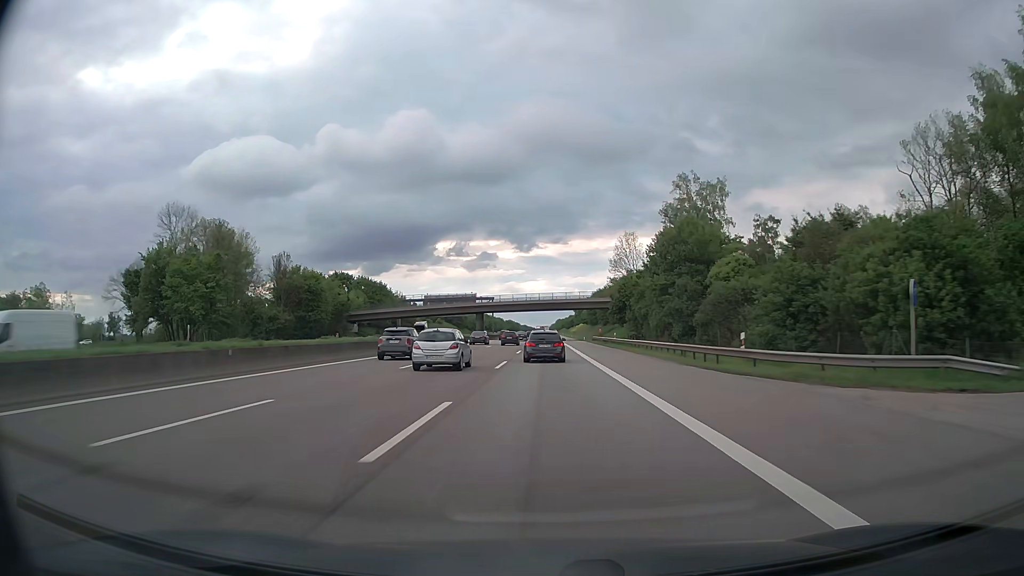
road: motorway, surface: asphalt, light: Day
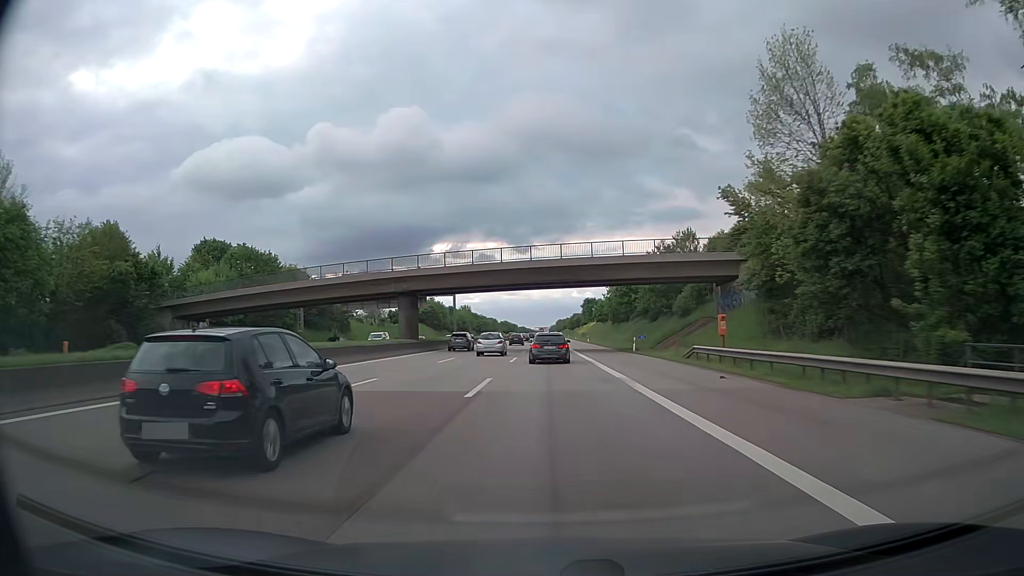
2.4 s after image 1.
(0.0, +64.1) m; 0°
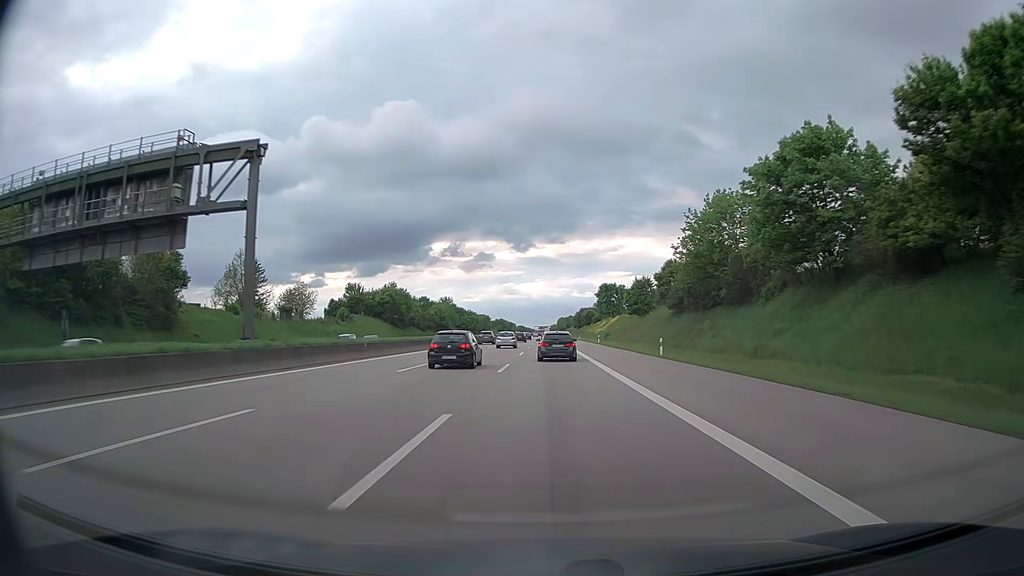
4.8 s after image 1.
(0.0, +63.6) m; 0°
(0, +10) (0, +20) (0, +30) (0, +40) (0, +50) (0, +60) (0, +70) (0, +80) (0, +90) (0, +100) m
